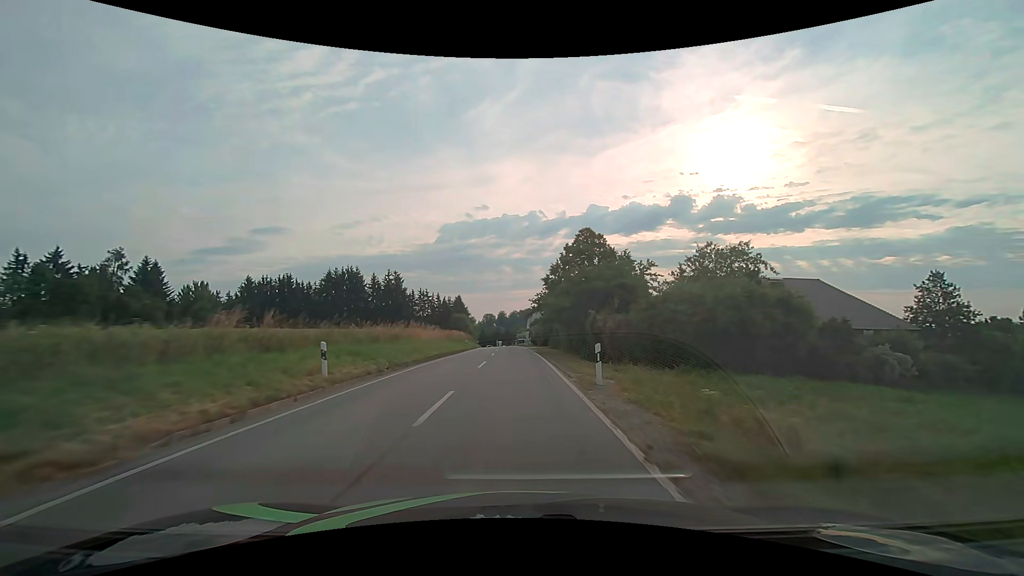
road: secondary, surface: asphalt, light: Day
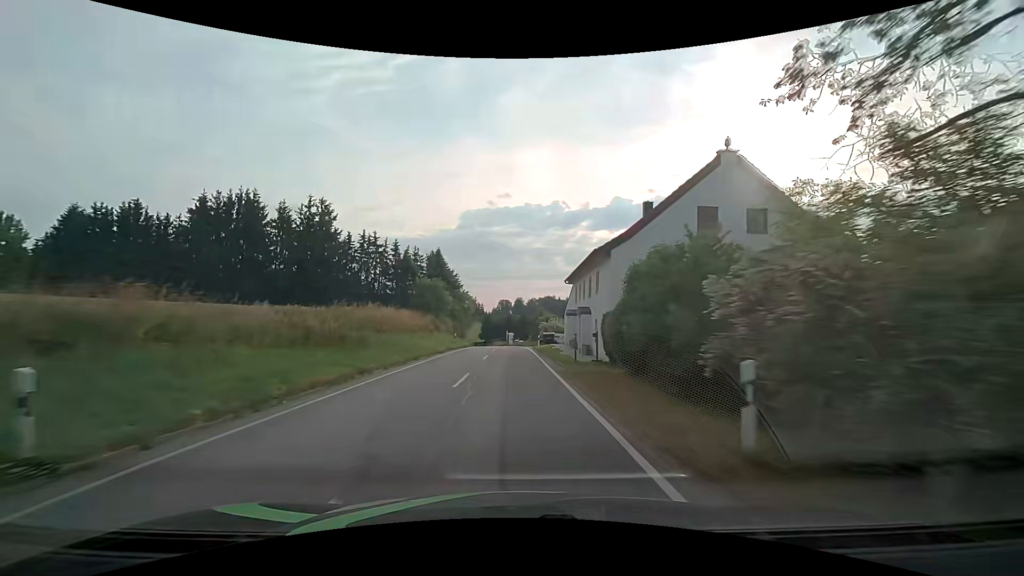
(-0.7, +54.5) m; -2°
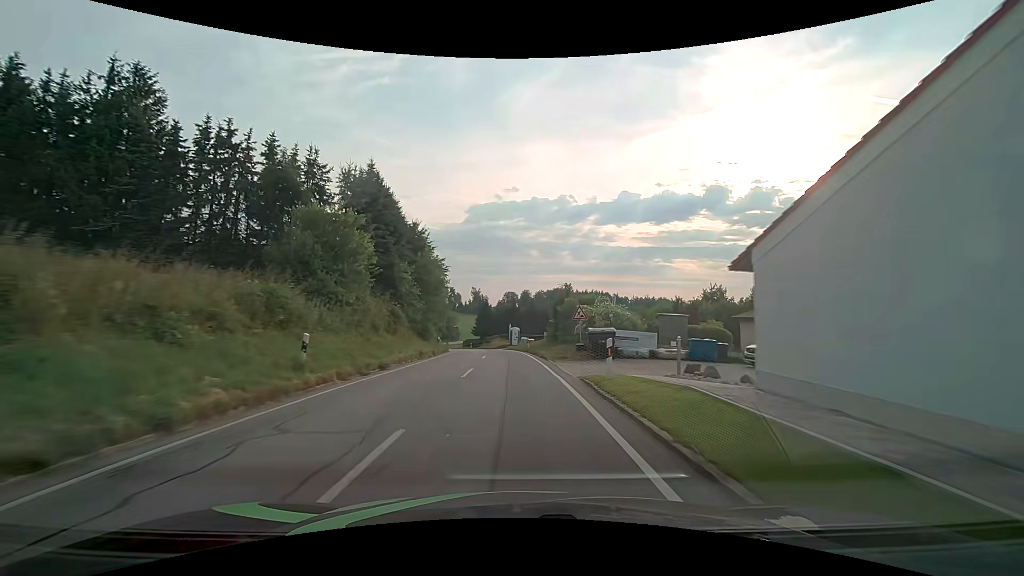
(0.0, +32.9) m; -1°
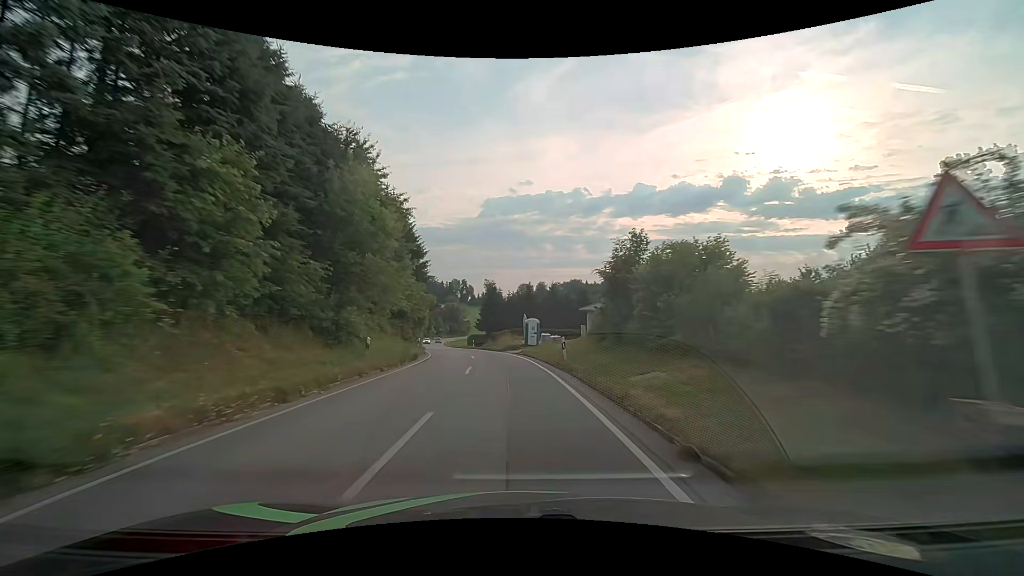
(-0.1, +21.9) m; -1°
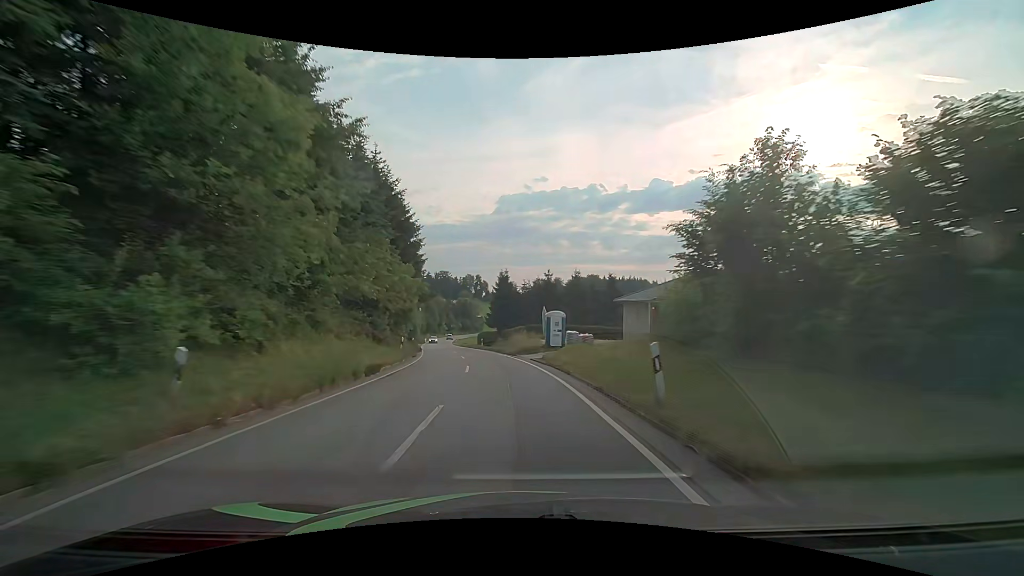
(-0.1, +11.0) m; -1°
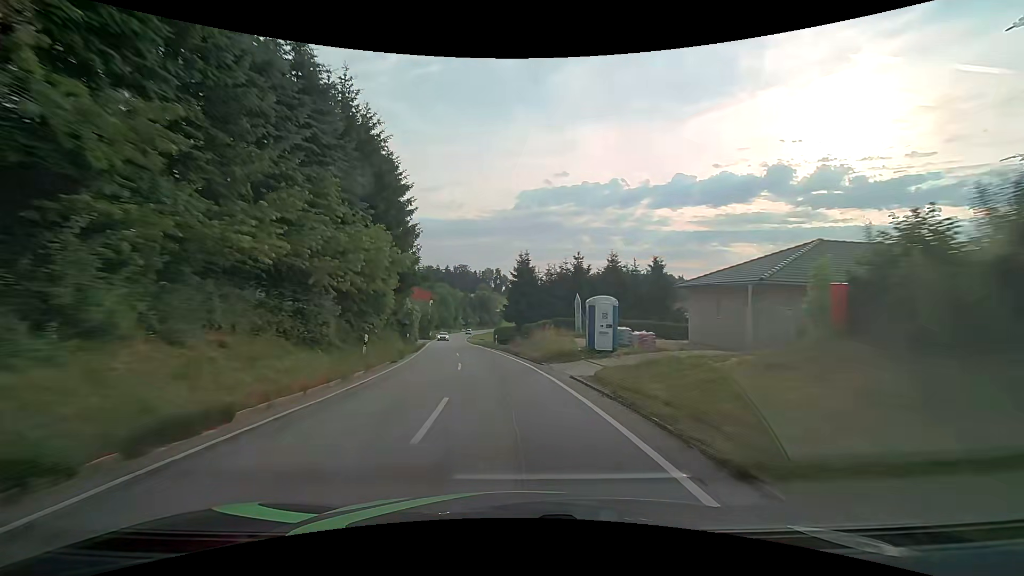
(-0.2, +11.0) m; -2°
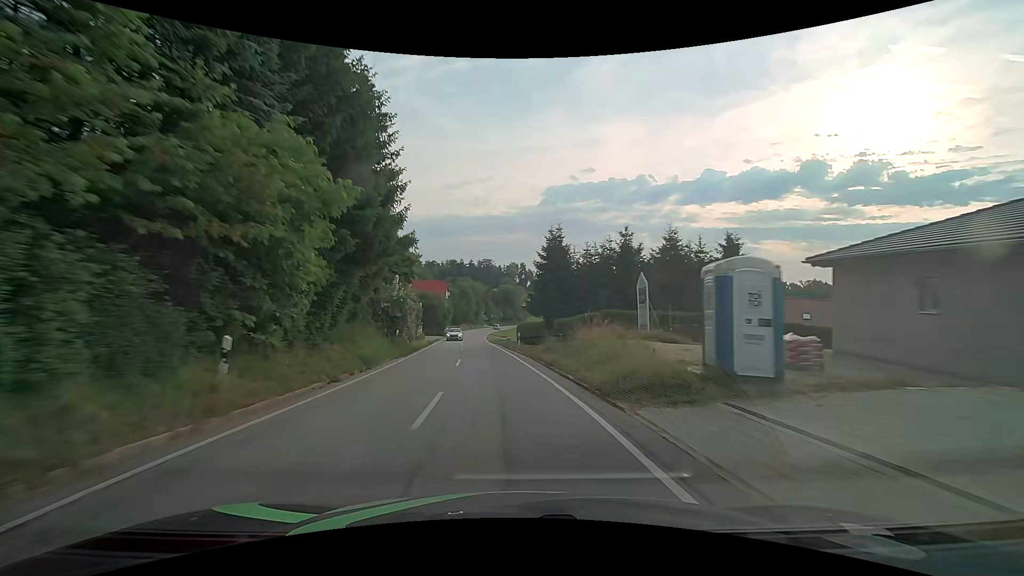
(-0.3, +11.0) m; -3°
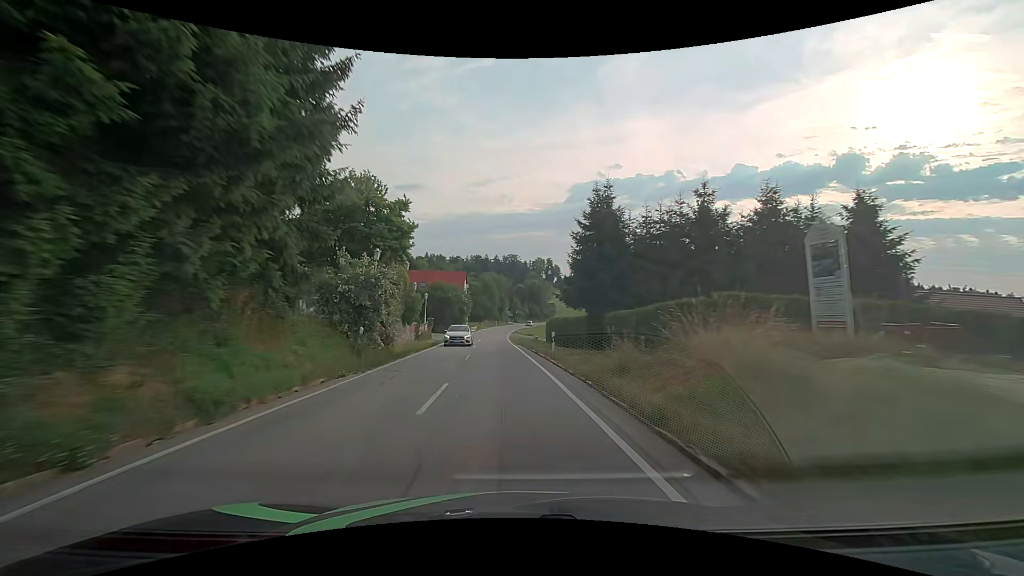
(-0.2, +10.9) m; -3°
